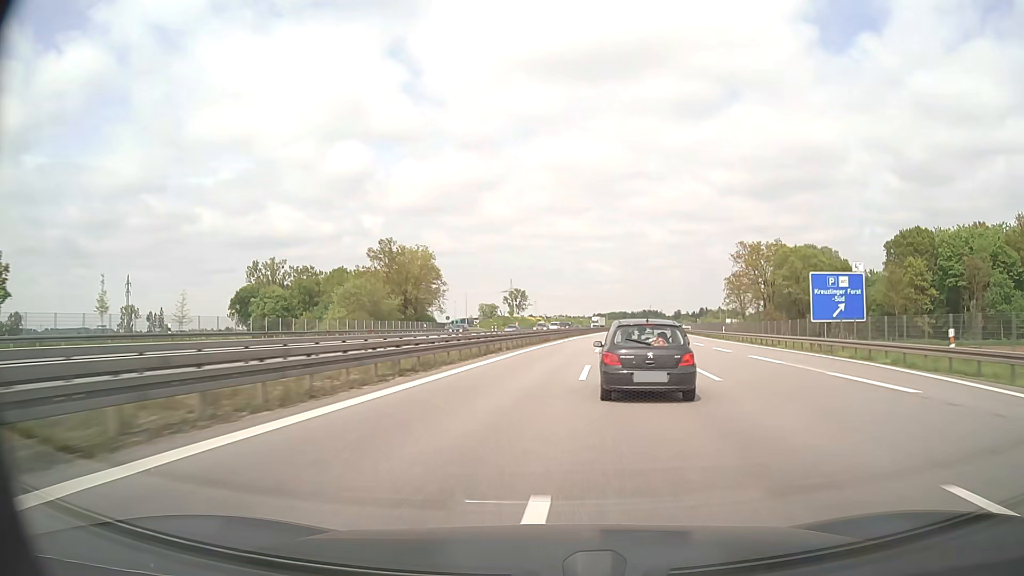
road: motorway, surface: asphalt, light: Day
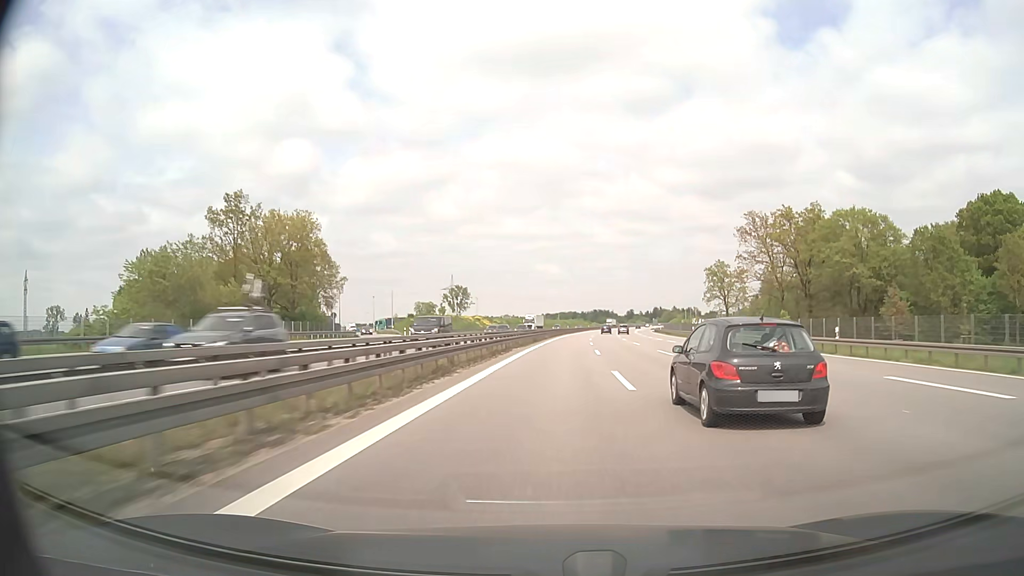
(+1.6, +39.3) m; +4°
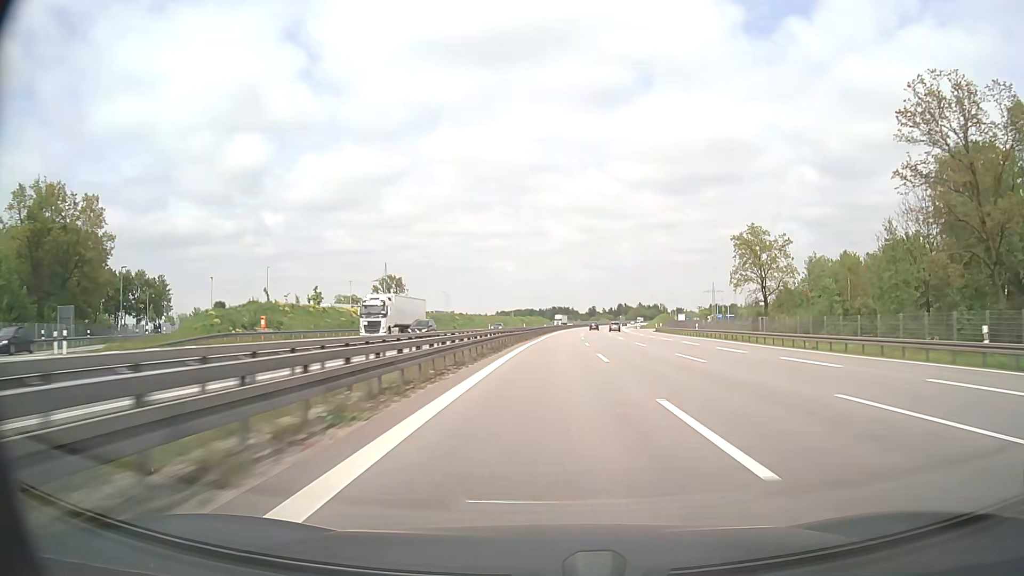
(+2.2, +63.1) m; +4°
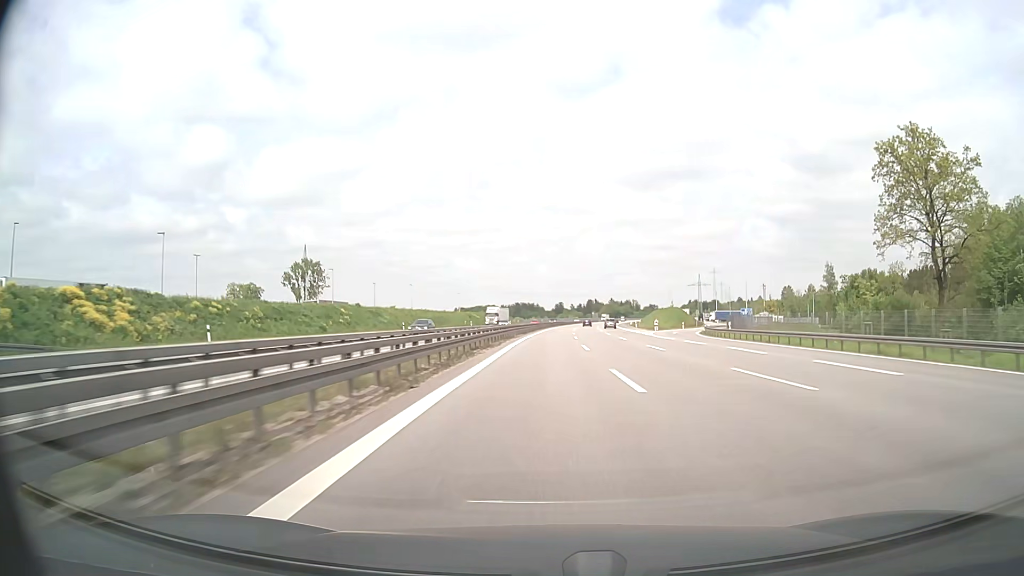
(+1.6, +65.1) m; +3°
